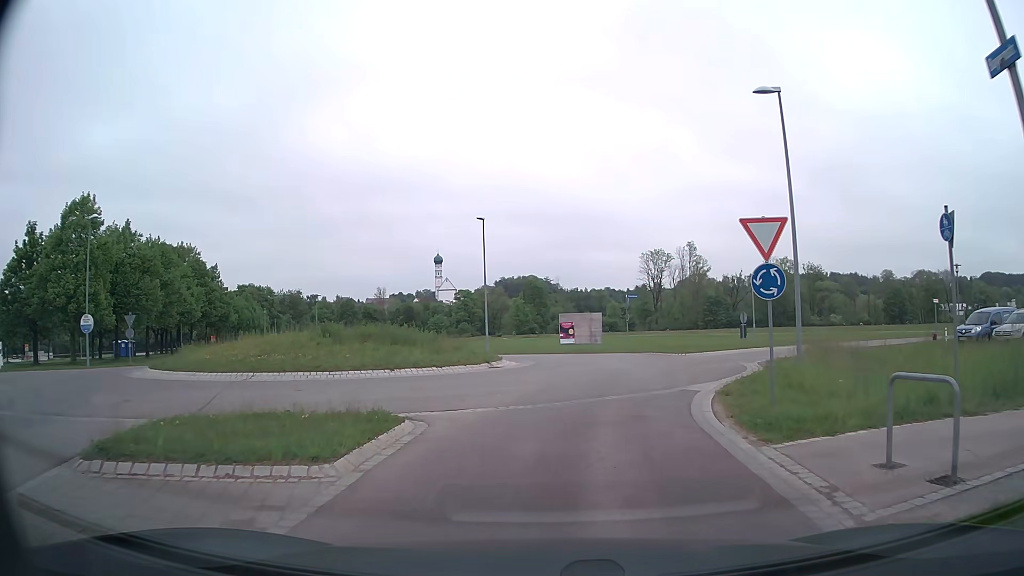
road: tertiary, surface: asphalt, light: Day
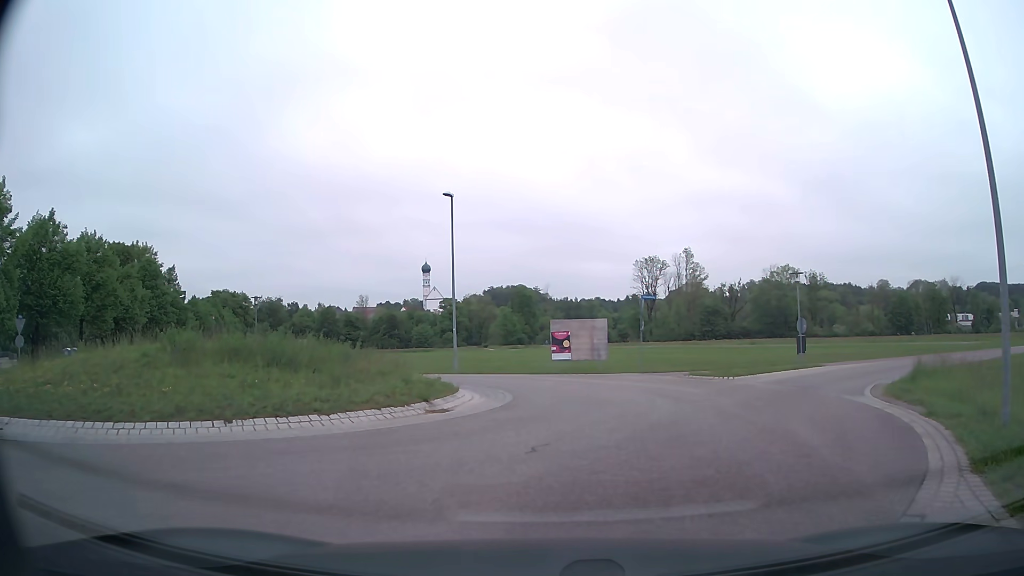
(+0.1, +9.4) m; +1°
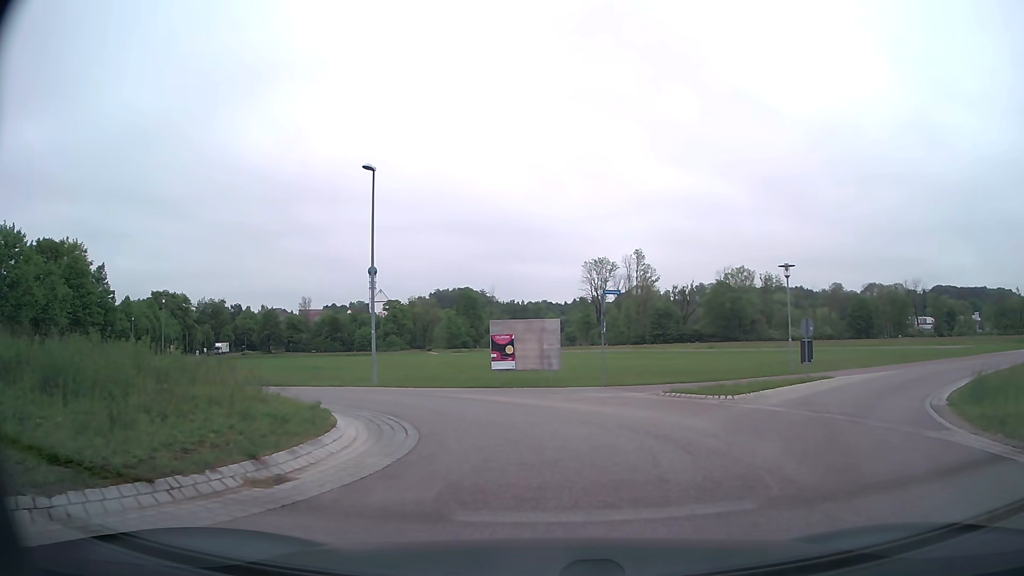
(+0.1, +5.8) m; +4°
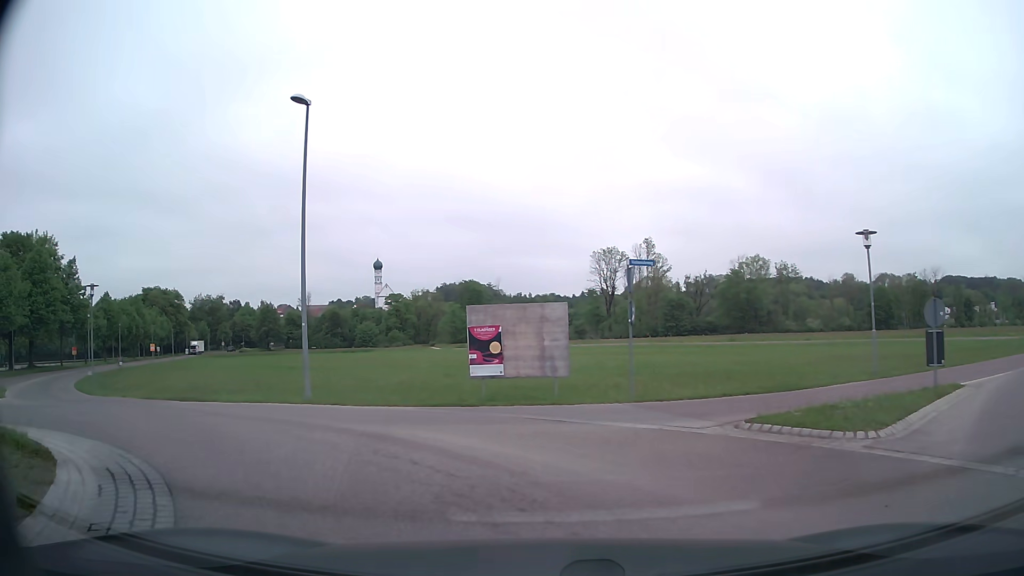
(+0.2, +7.6) m; 0°
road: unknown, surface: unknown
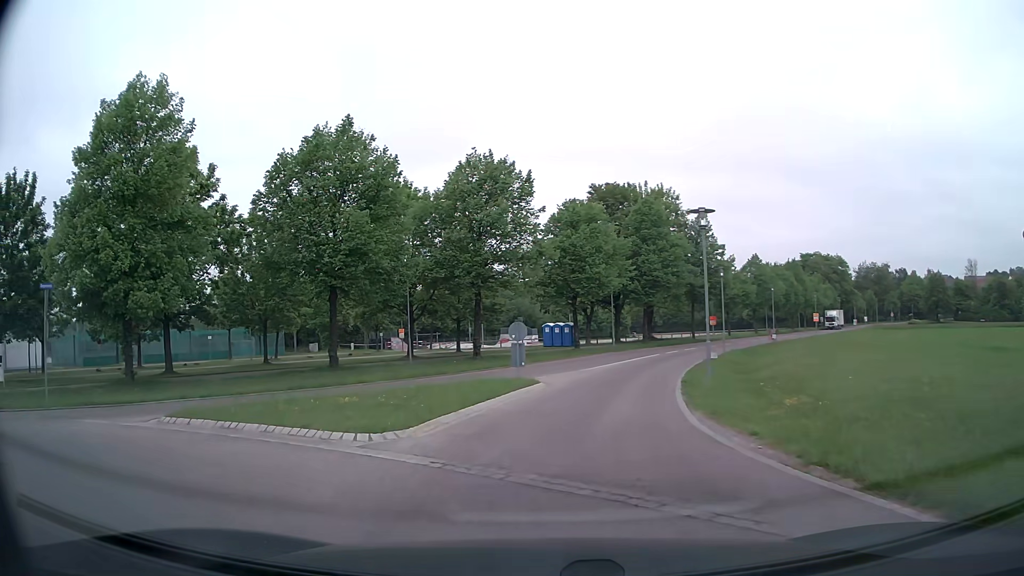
(-6.7, +12.6) m; -57°
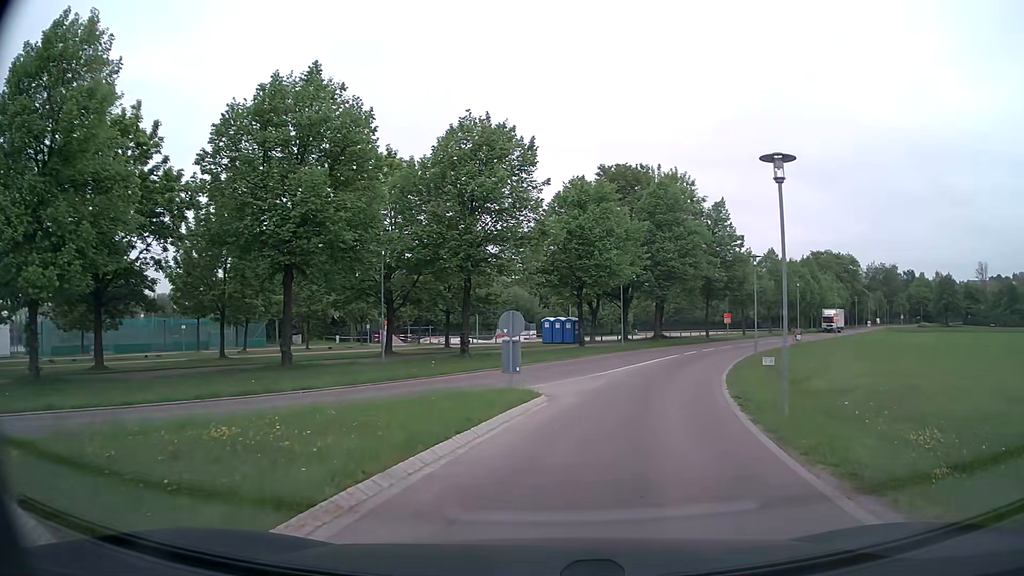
(-0.2, +5.9) m; -1°
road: tertiary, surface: asphalt
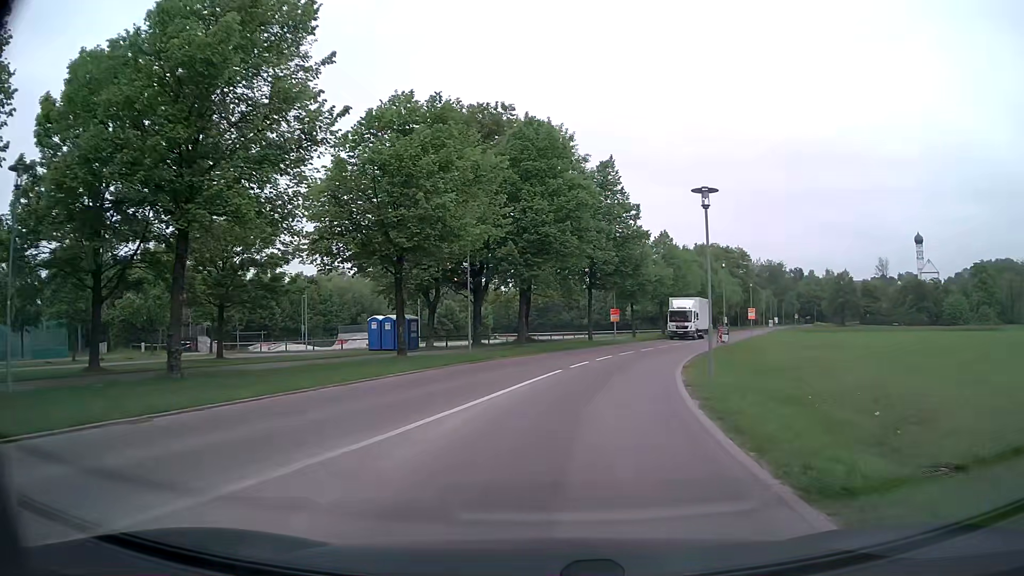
(+2.4, +15.4) m; +13°
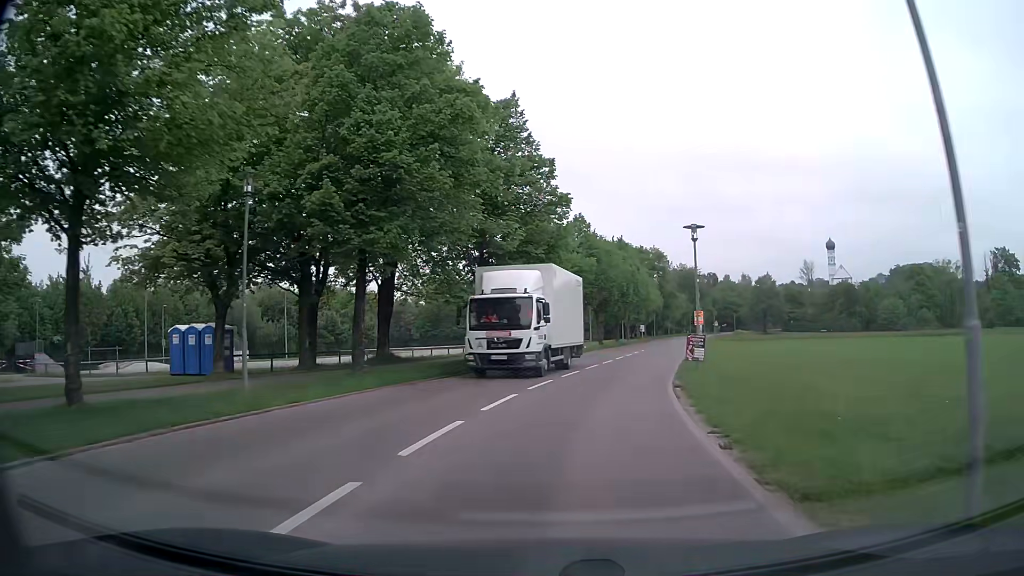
(+1.1, +14.5) m; +9°
(0, +10) (+2, +20) (+3, +30) (+6, +39) (+8, +49) (+11, +59) (+13, +69) (+15, +78) (+17, +88) (+20, +98) m
